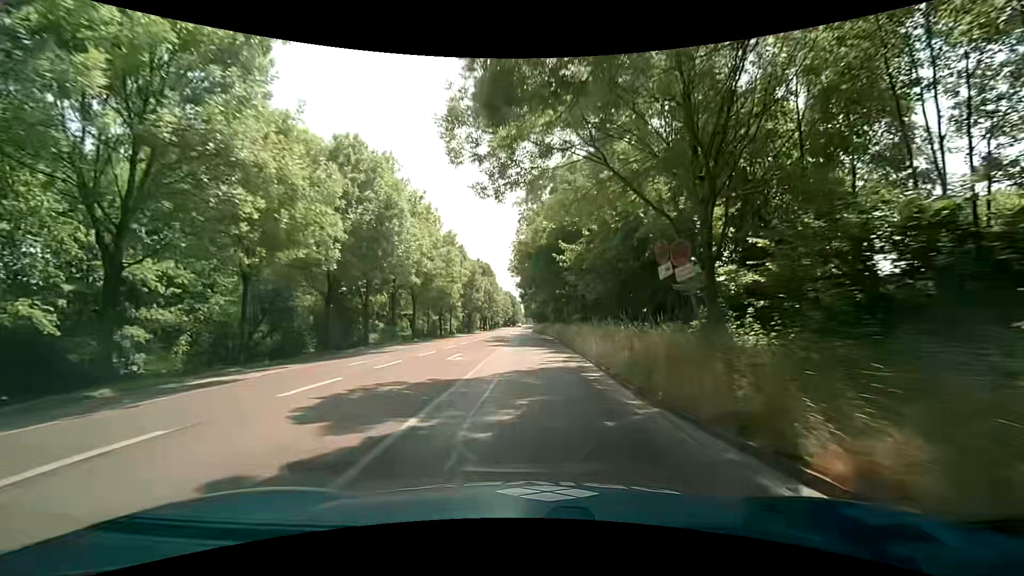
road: secondary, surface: asphalt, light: Day
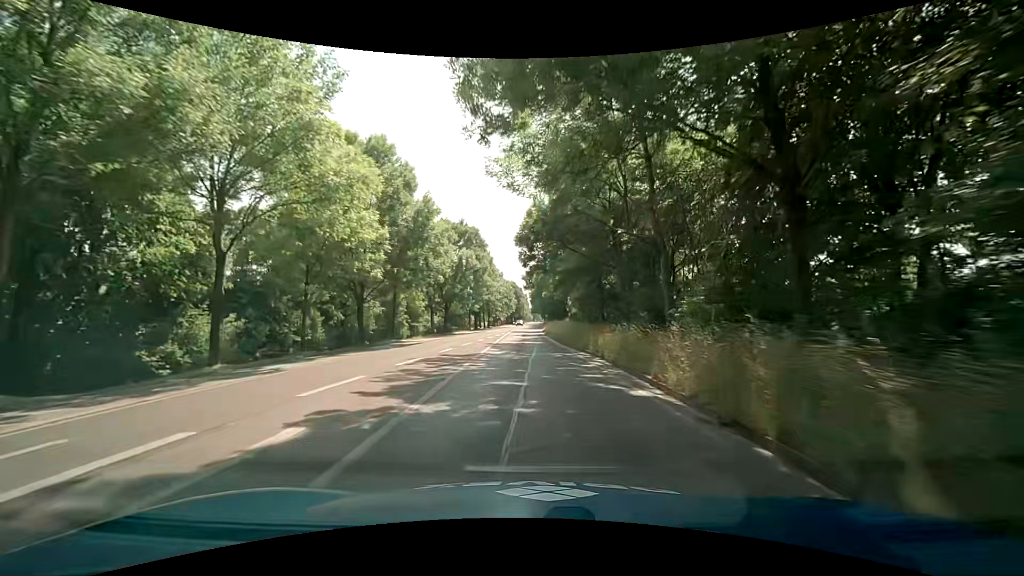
(+0.3, +36.5) m; 0°
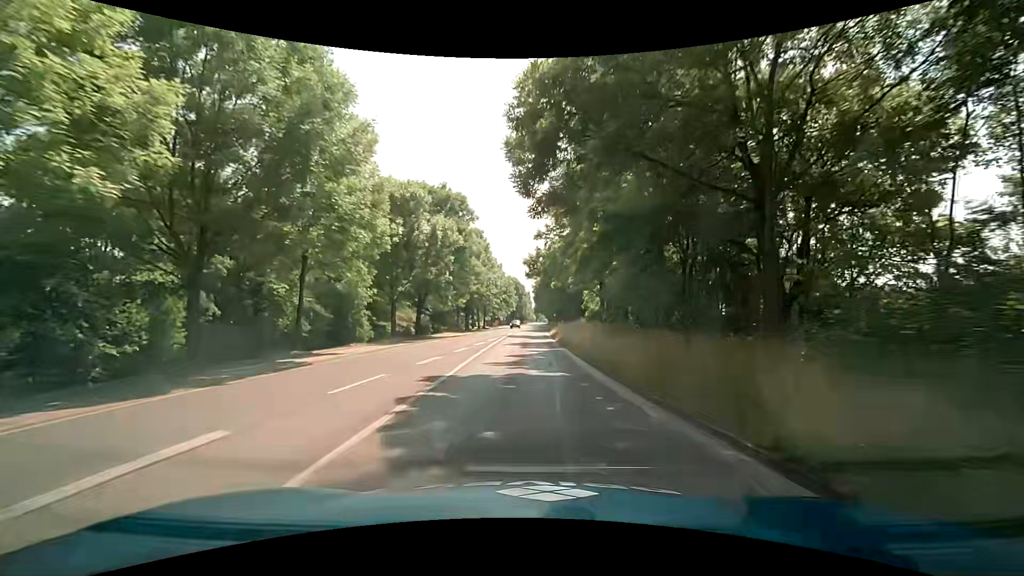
(0.0, +18.3) m; -1°
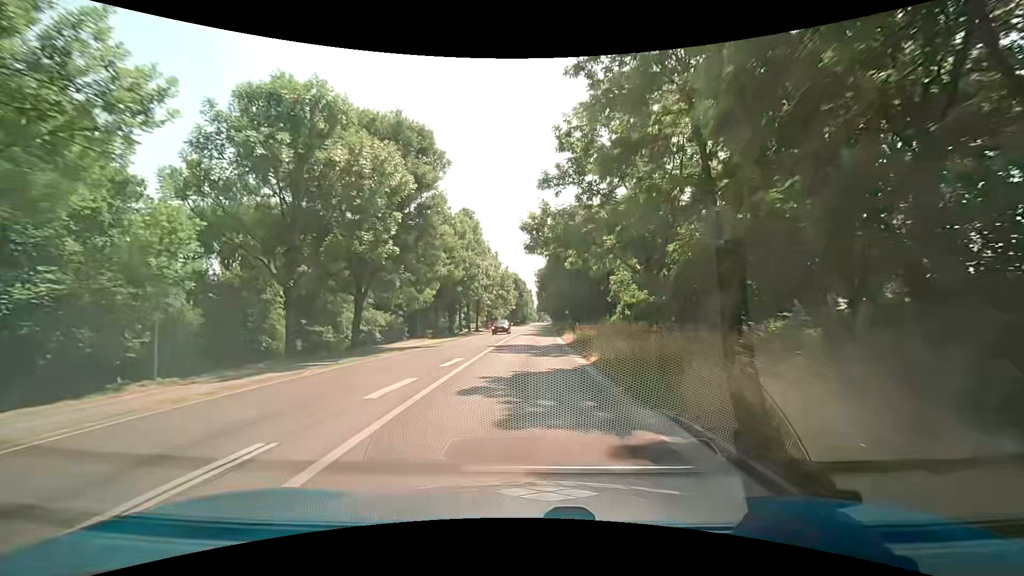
(+0.1, +18.3) m; 0°
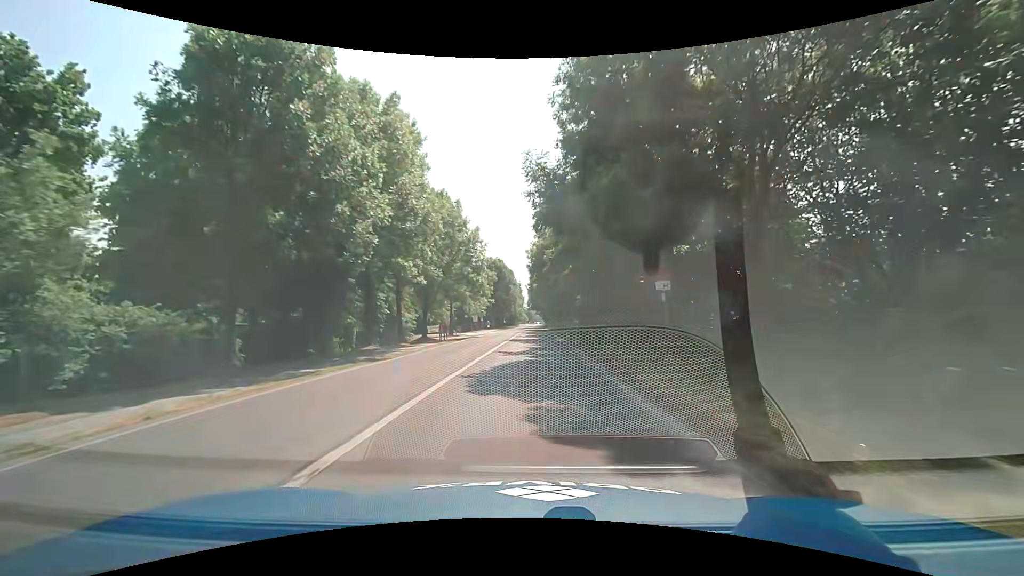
(+0.6, +36.5) m; +2°
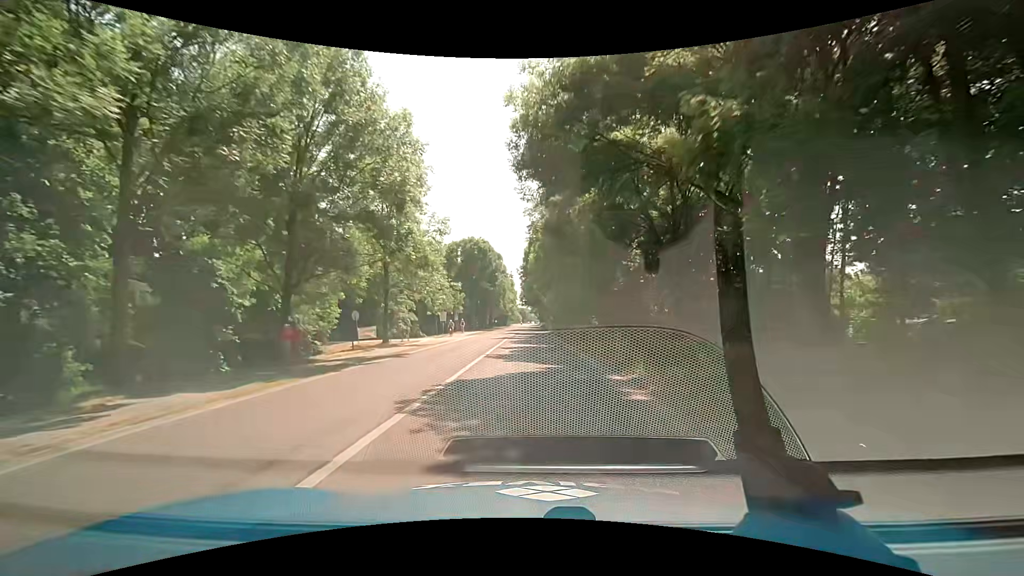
(+0.1, +27.3) m; +1°
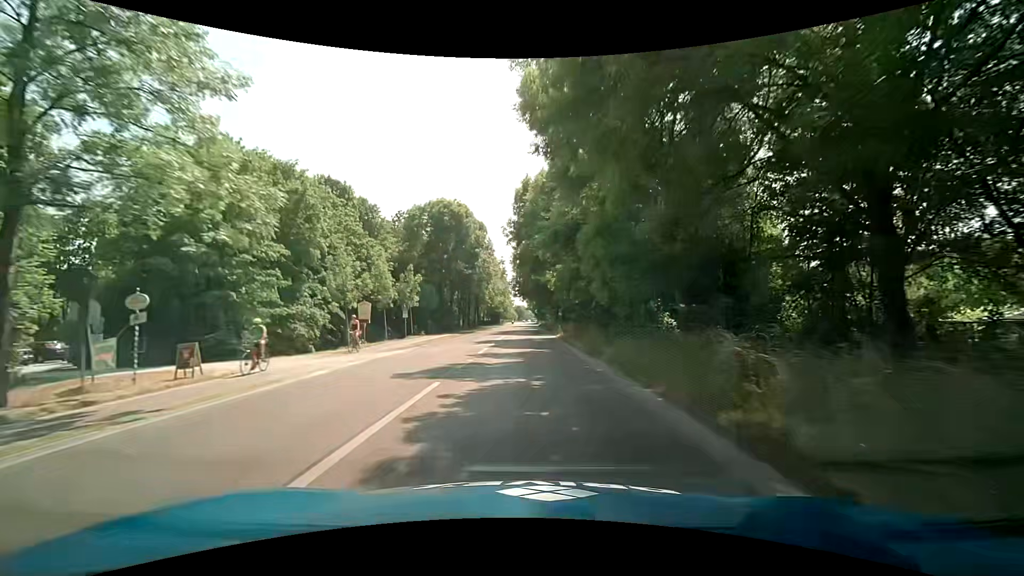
(-0.1, +27.3) m; 0°
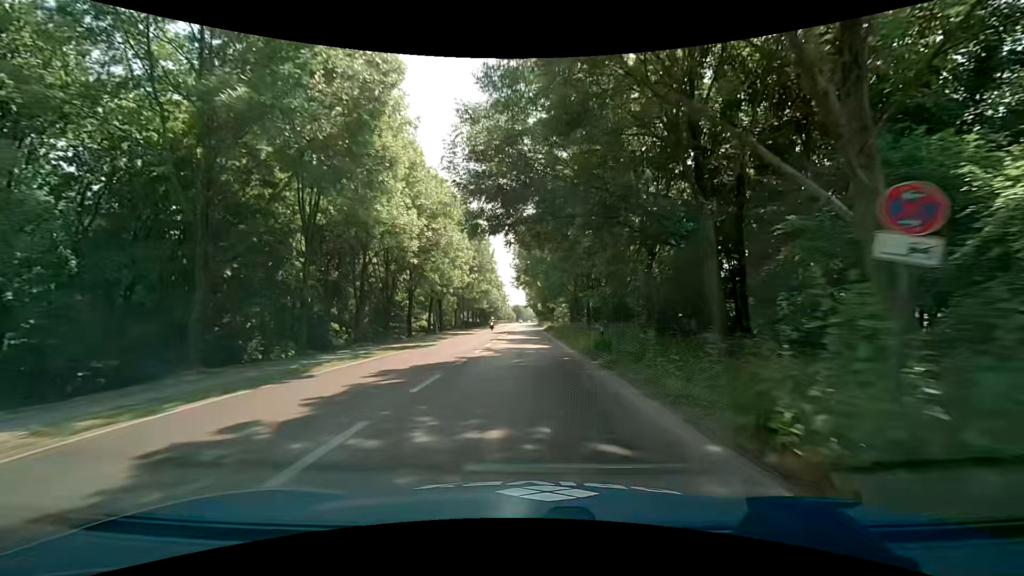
(+0.3, +45.6) m; 0°
(0, +10) (0, +20) (0, +30) (0, +40) (0, +50) (0, +60) (0, +70) (0, +80) (0, +90) (0, +100) m
